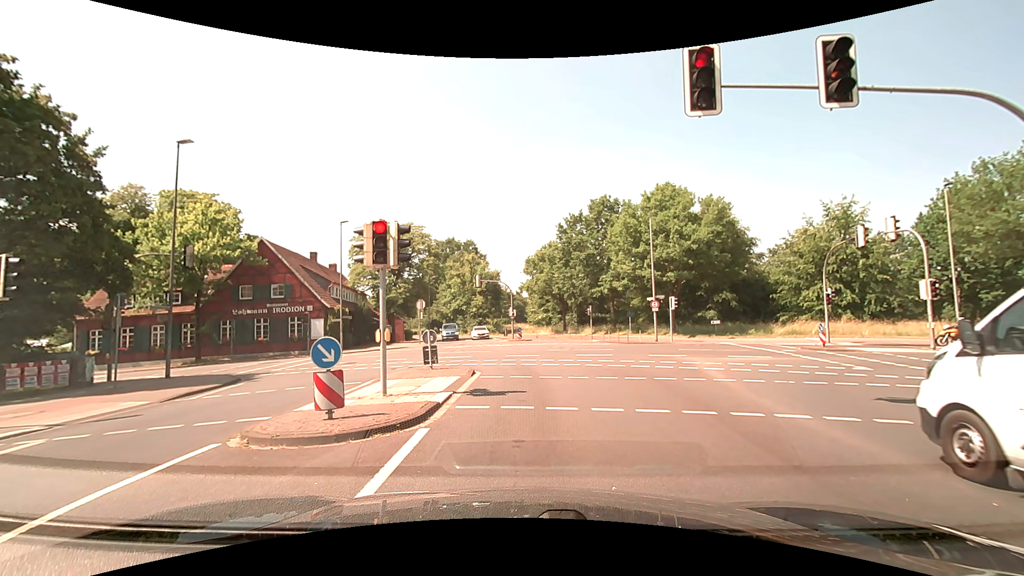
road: secondary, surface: asphalt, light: Day
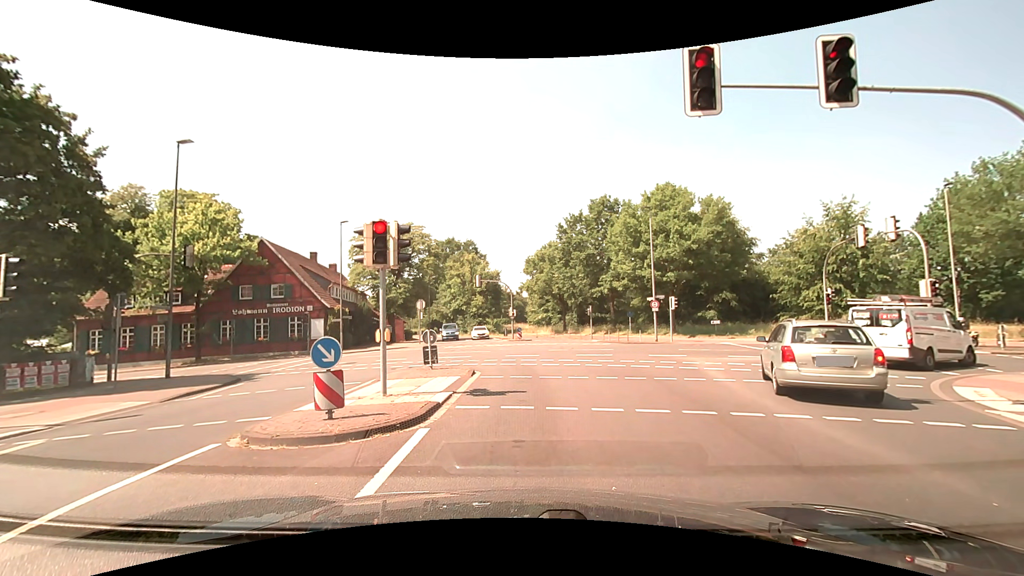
(0.0, 0.0) m; 0°
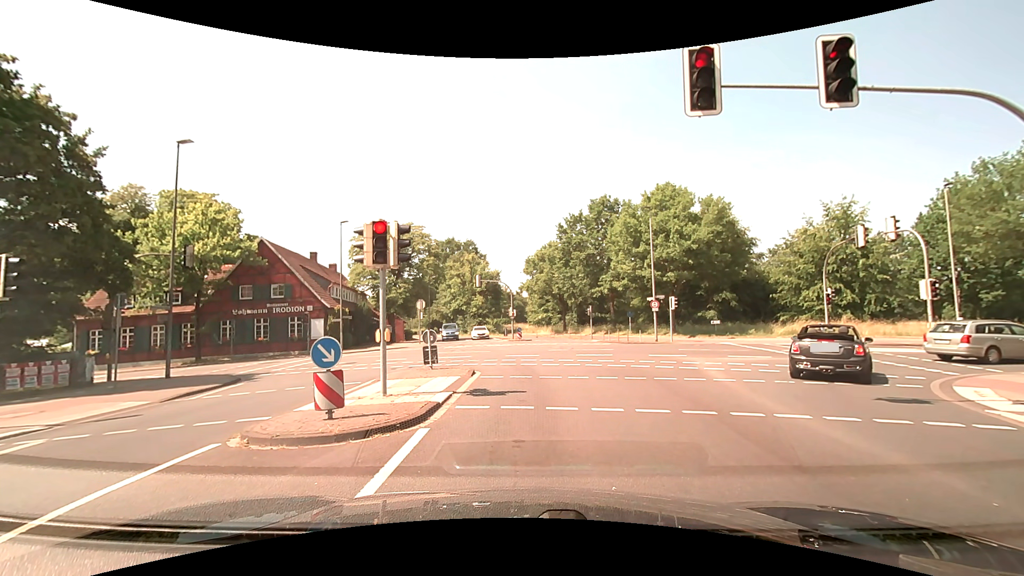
(0.0, 0.0) m; 0°
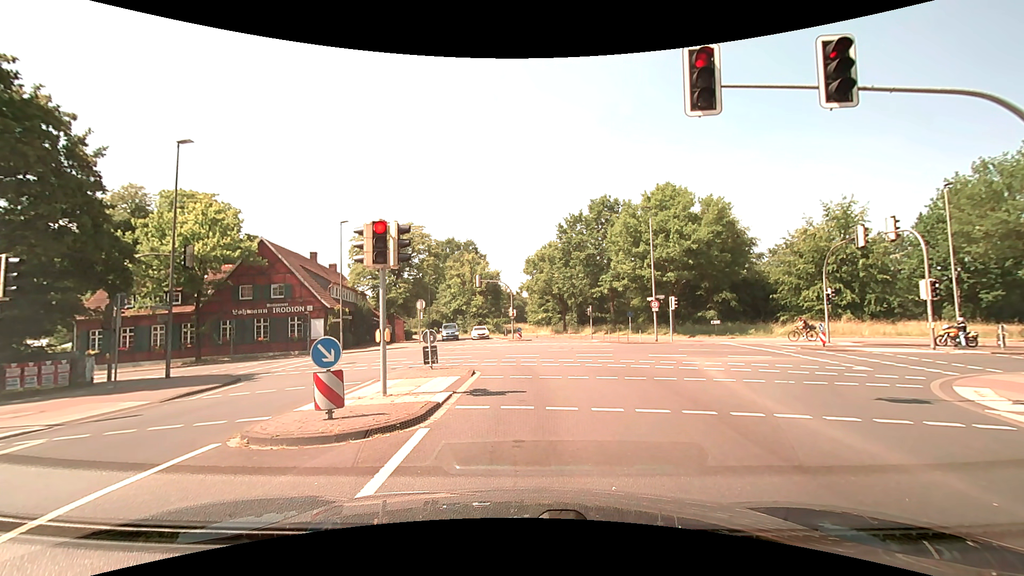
(0.0, 0.0) m; 0°
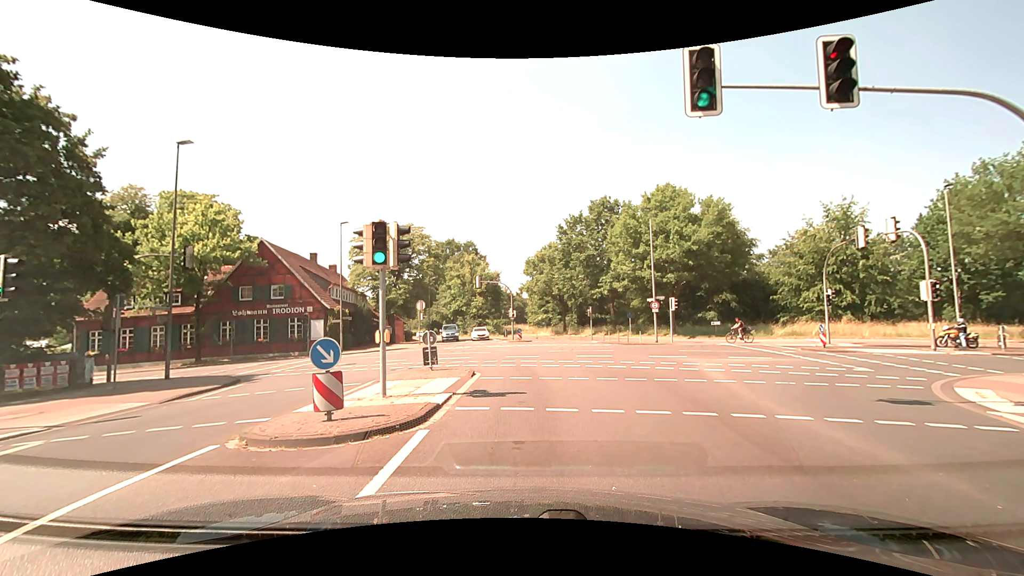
(0.0, 0.0) m; 0°
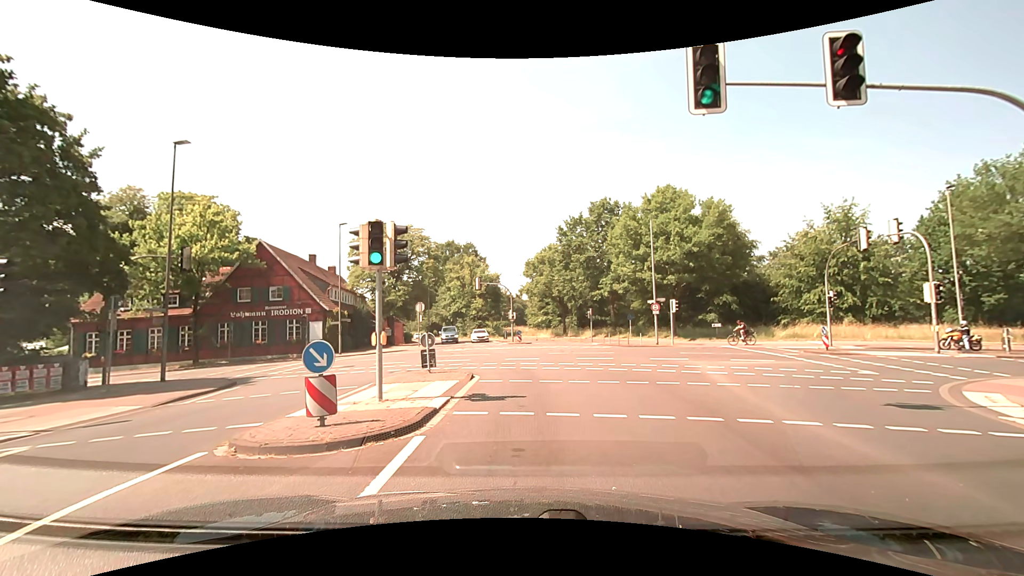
(0.0, +0.2) m; 0°
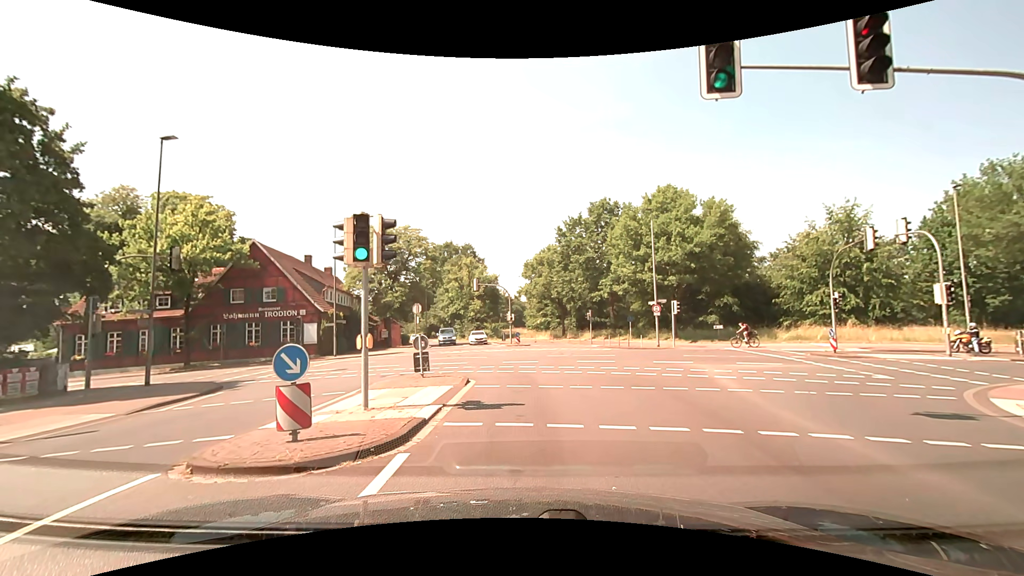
(0.0, +0.8) m; -1°
